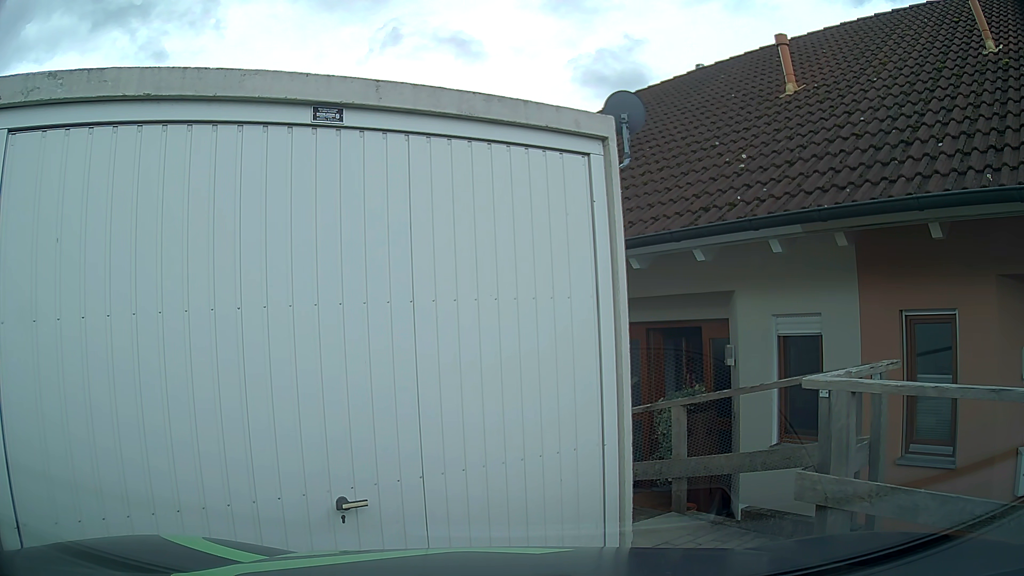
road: residential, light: Day
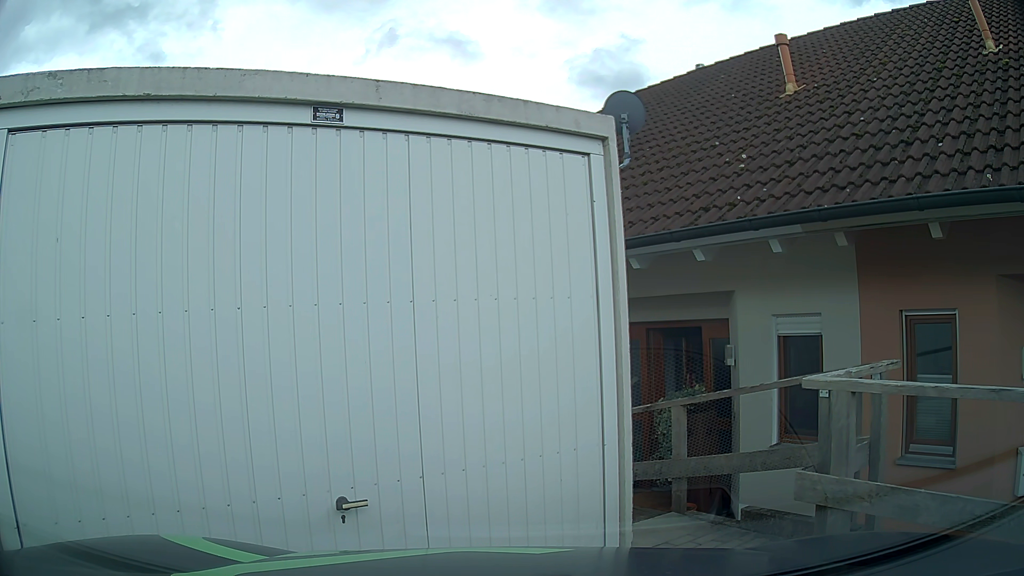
(0.0, 0.0) m; 0°
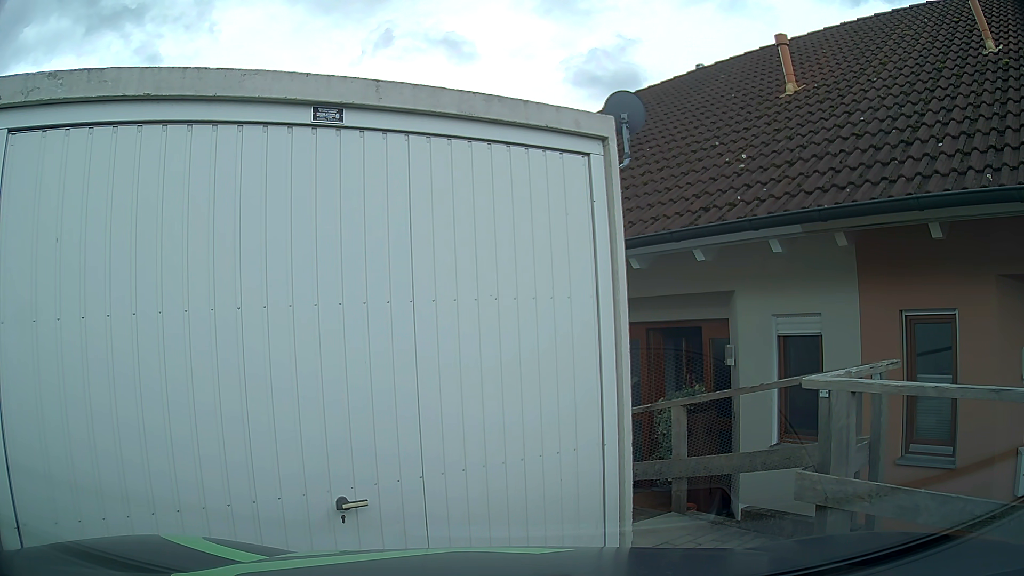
(0.0, 0.0) m; 0°
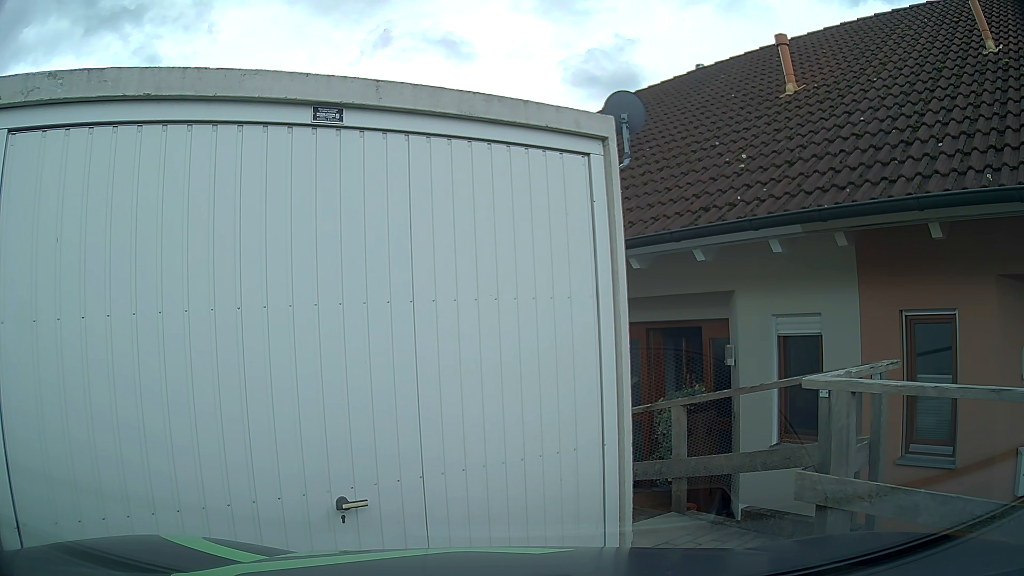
(0.0, 0.0) m; 0°
